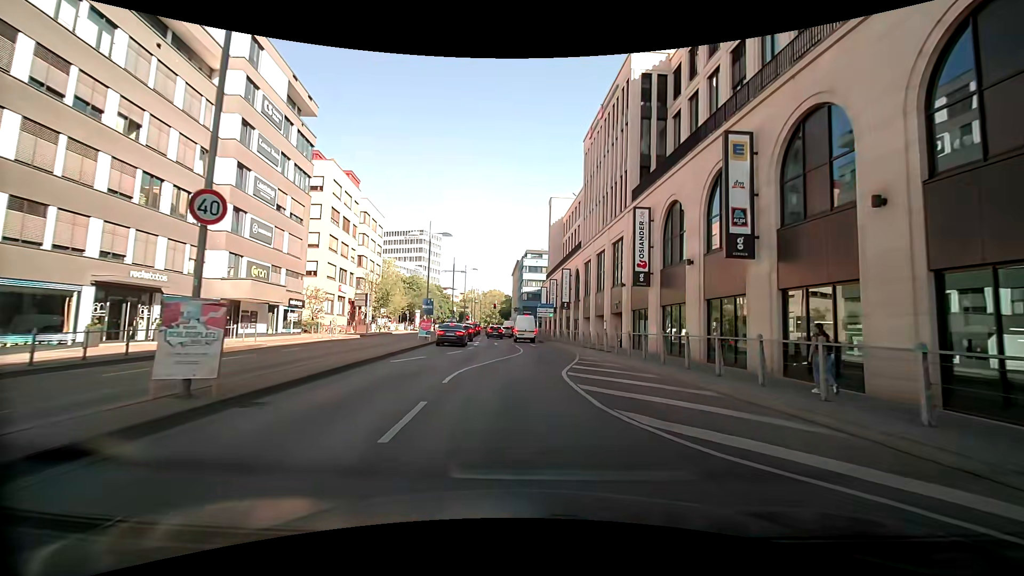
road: primary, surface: asphalt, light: Day
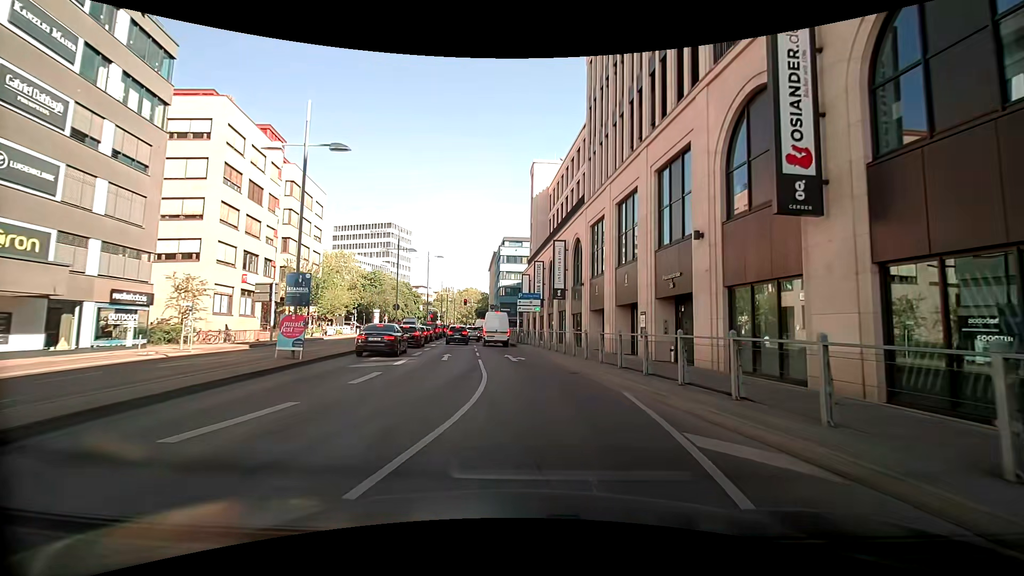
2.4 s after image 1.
(0.0, +17.6) m; 0°
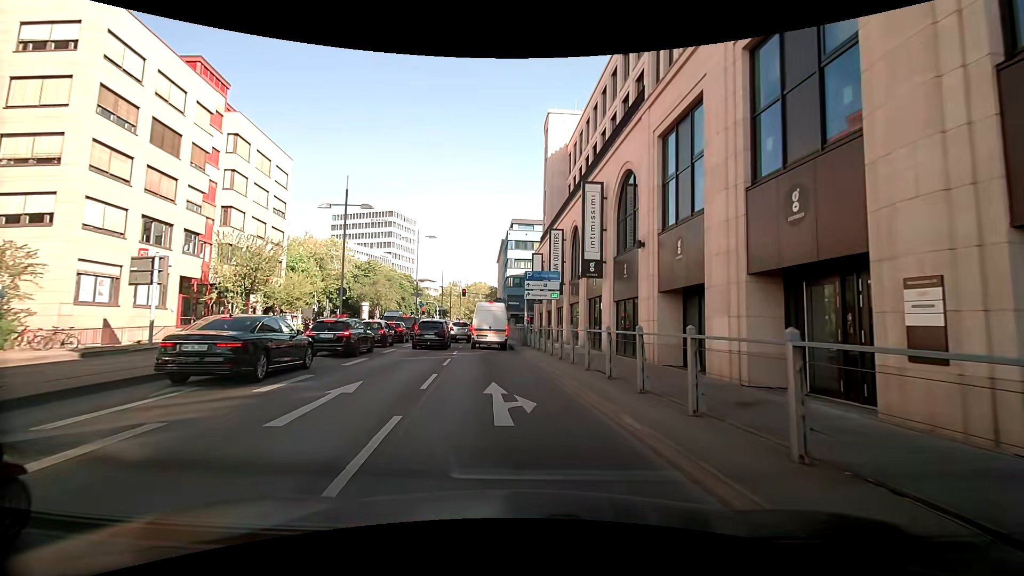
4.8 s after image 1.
(+0.3, +14.3) m; +1°
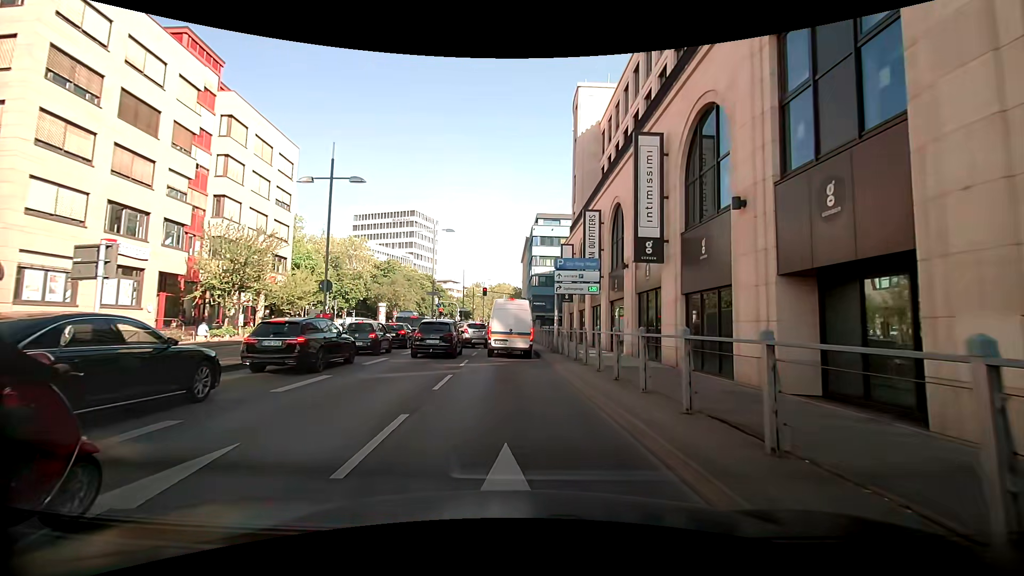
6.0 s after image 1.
(-0.3, +5.9) m; -3°
